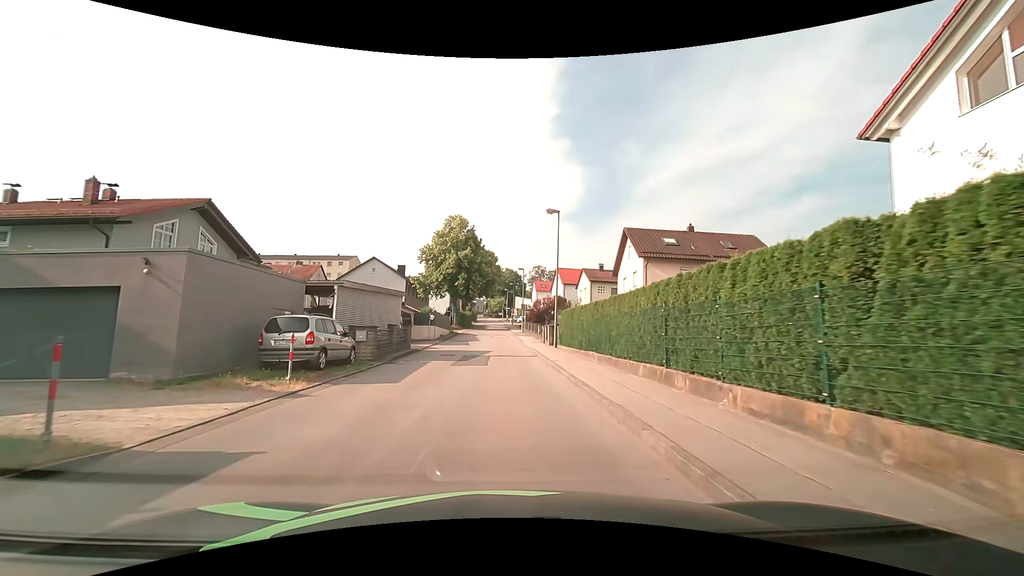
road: unclassified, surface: asphalt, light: Day
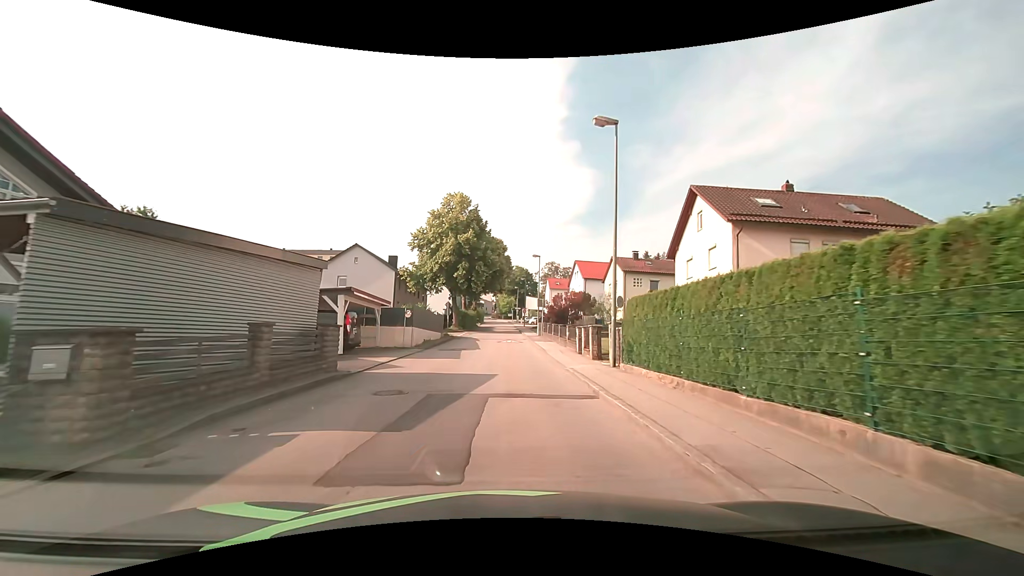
(-0.2, +13.3) m; -1°
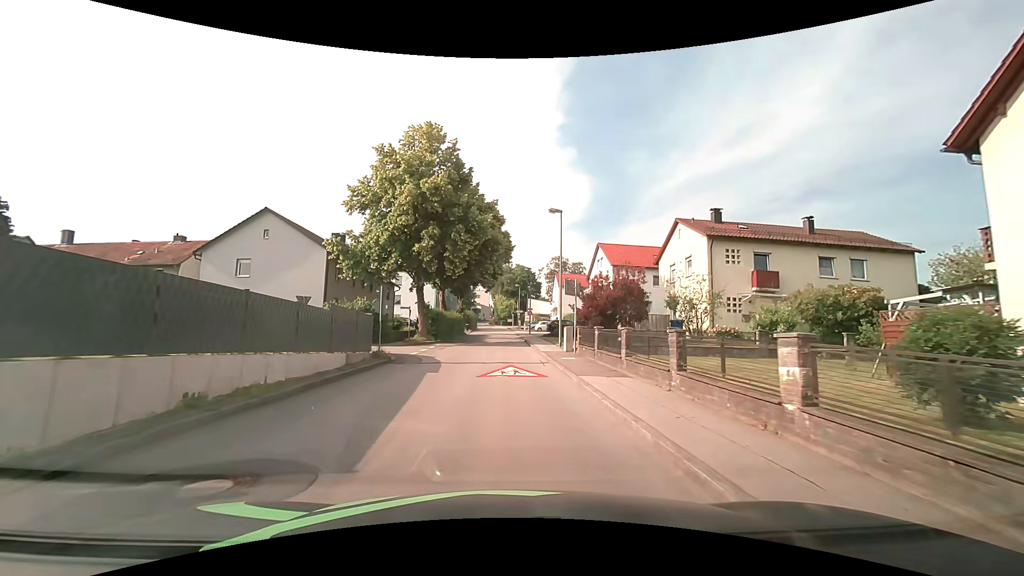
(+0.2, +22.0) m; +1°
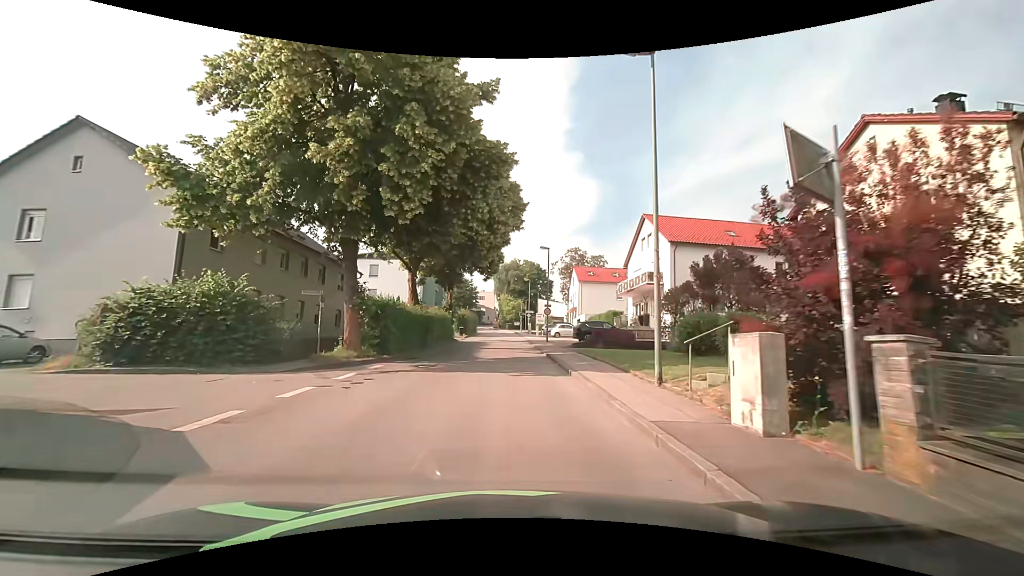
(-0.2, +17.5) m; -1°
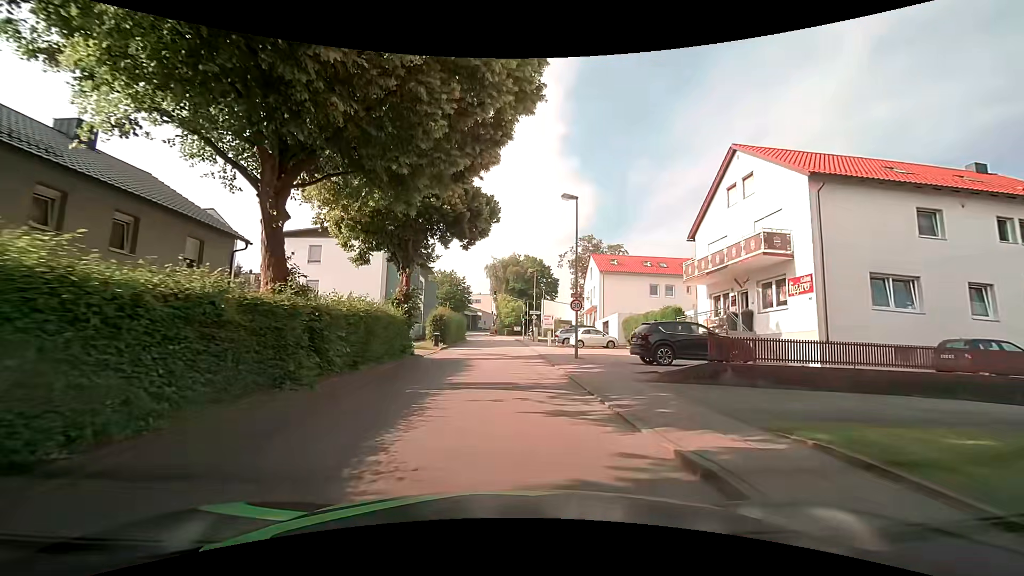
(+0.1, +17.5) m; 0°
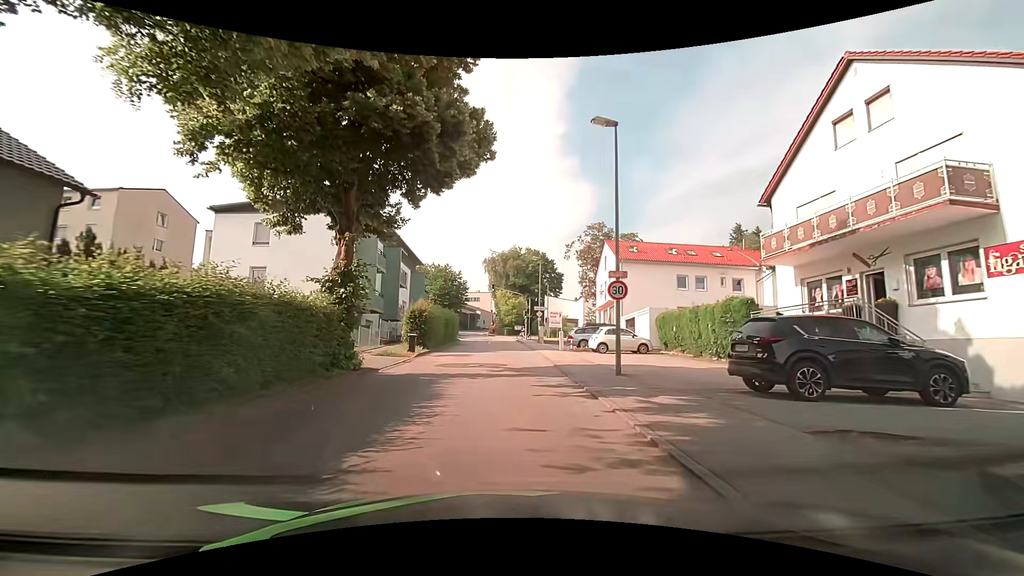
(+0.1, +8.8) m; +1°
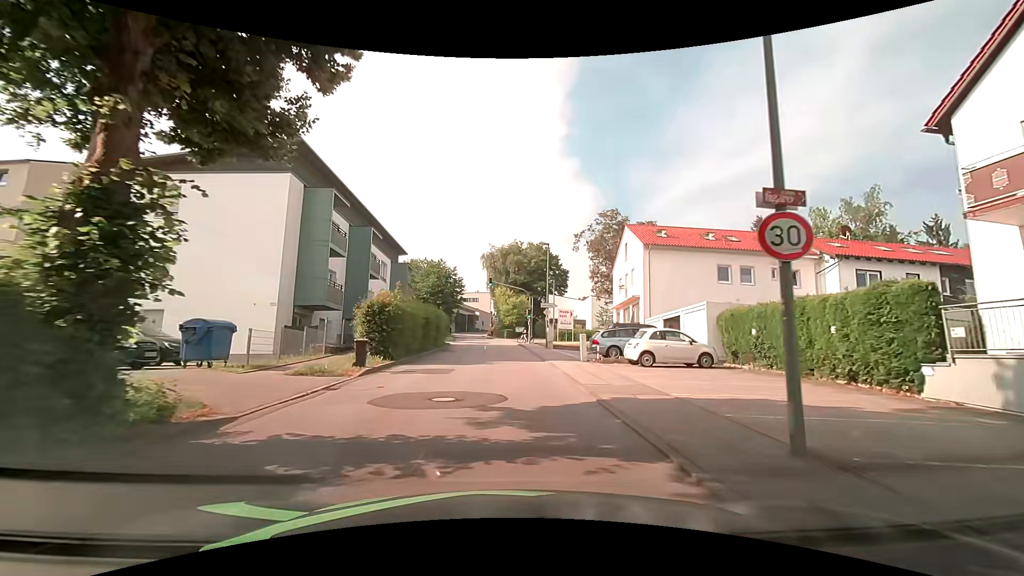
(0.0, +8.9) m; 0°
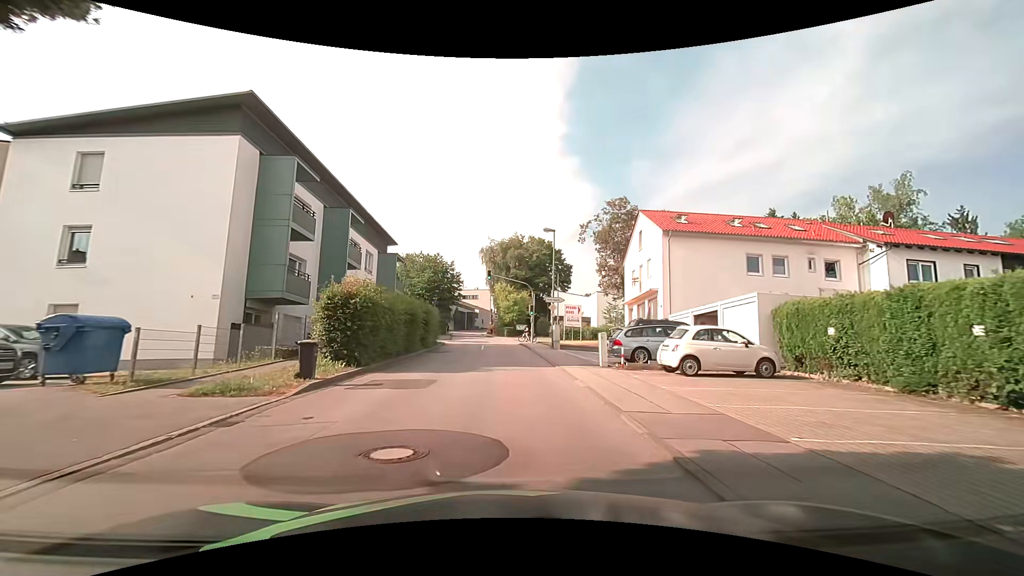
(0.0, +4.5) m; 0°
(0, +10) (0, +20) (0, +30) (0, +40) (-1, +50) (-2, +60) (-2, +70) (-4, +80) (-5, +90) (-6, +100) m
